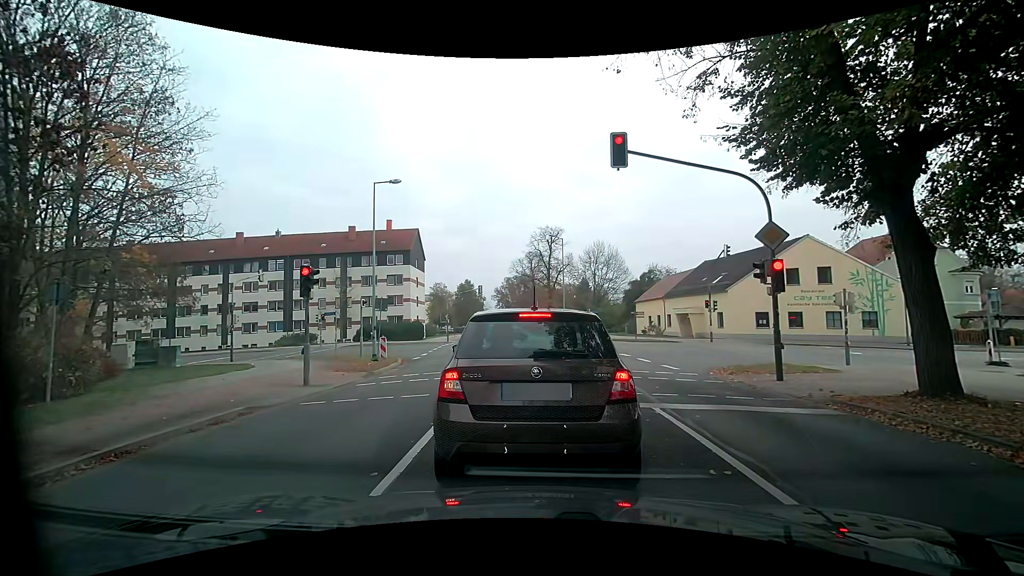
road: residential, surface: asphalt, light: Day
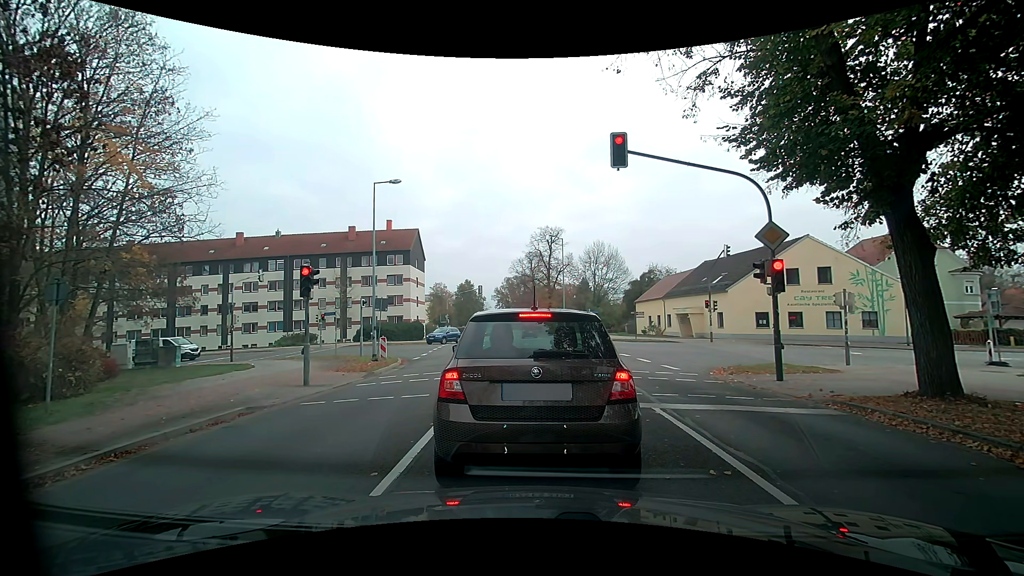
(0.0, 0.0) m; 0°
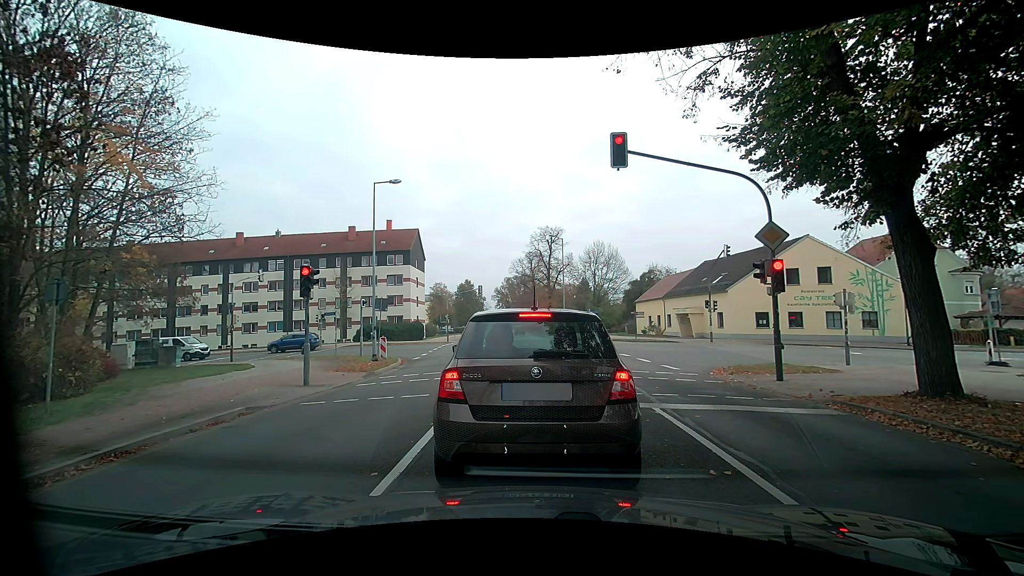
(0.0, 0.0) m; 0°
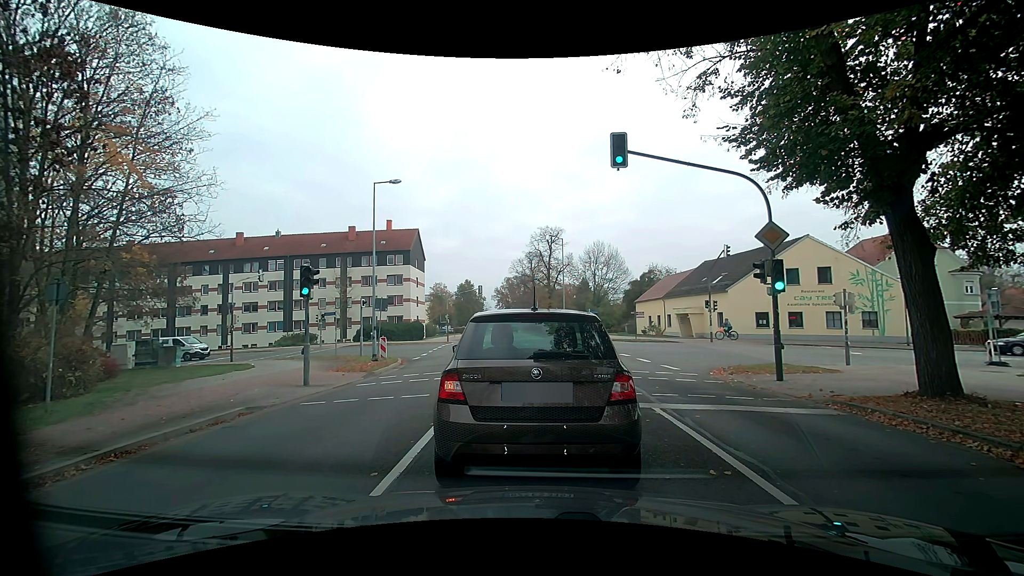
(0.0, 0.0) m; 0°
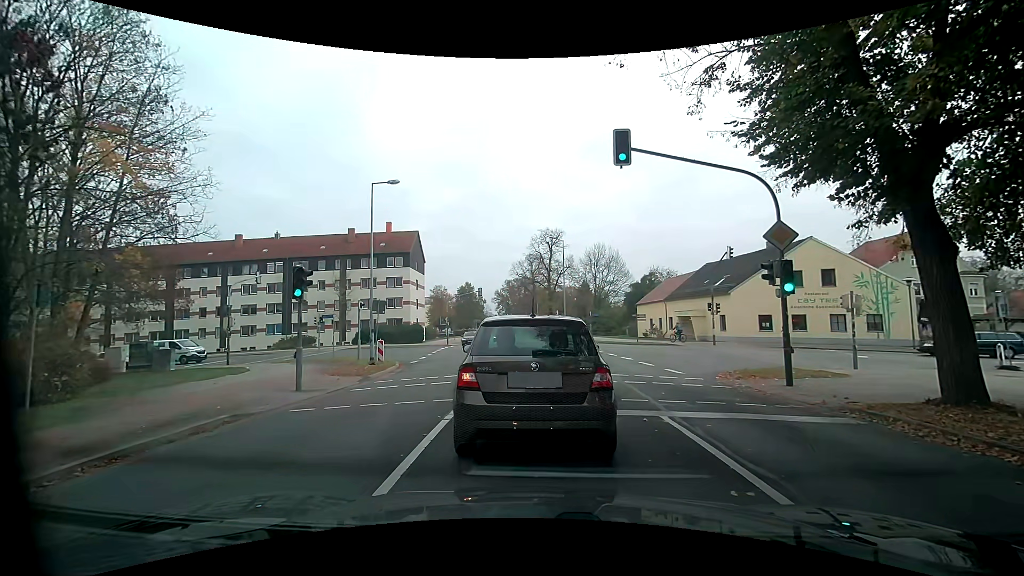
(0.0, +0.5) m; 0°
